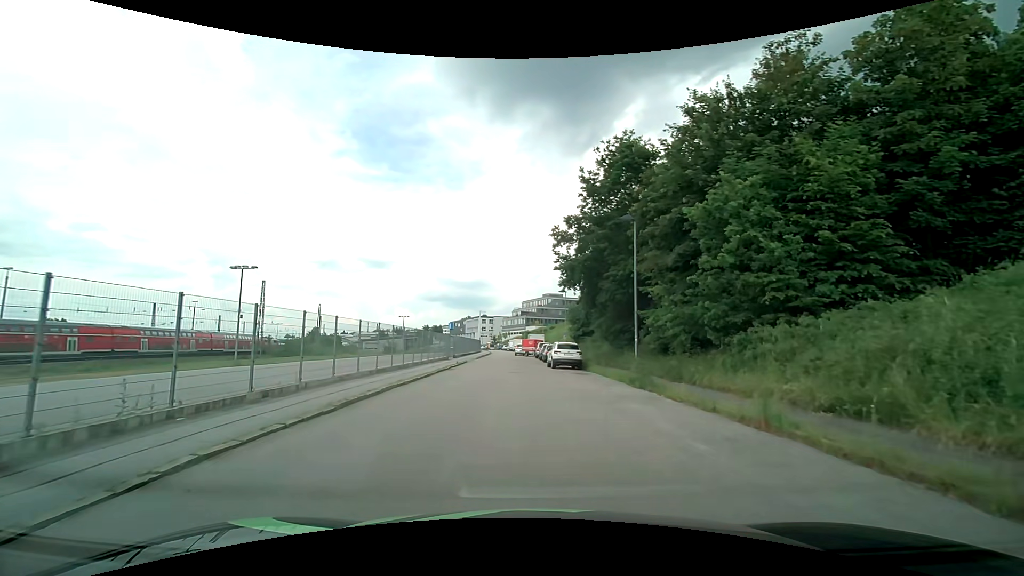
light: Day
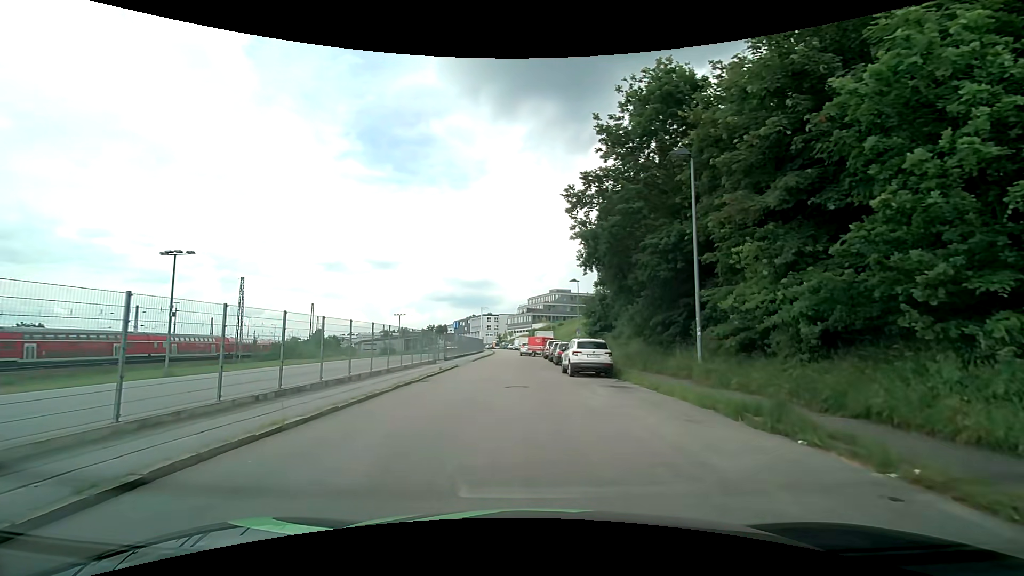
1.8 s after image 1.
(-0.2, +8.7) m; -2°
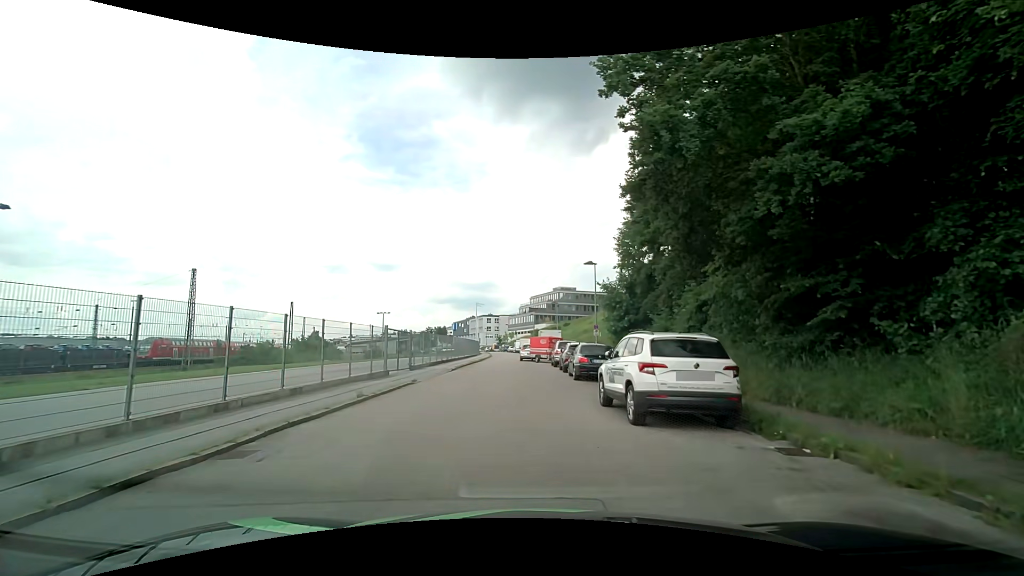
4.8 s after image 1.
(-0.1, +12.2) m; -1°
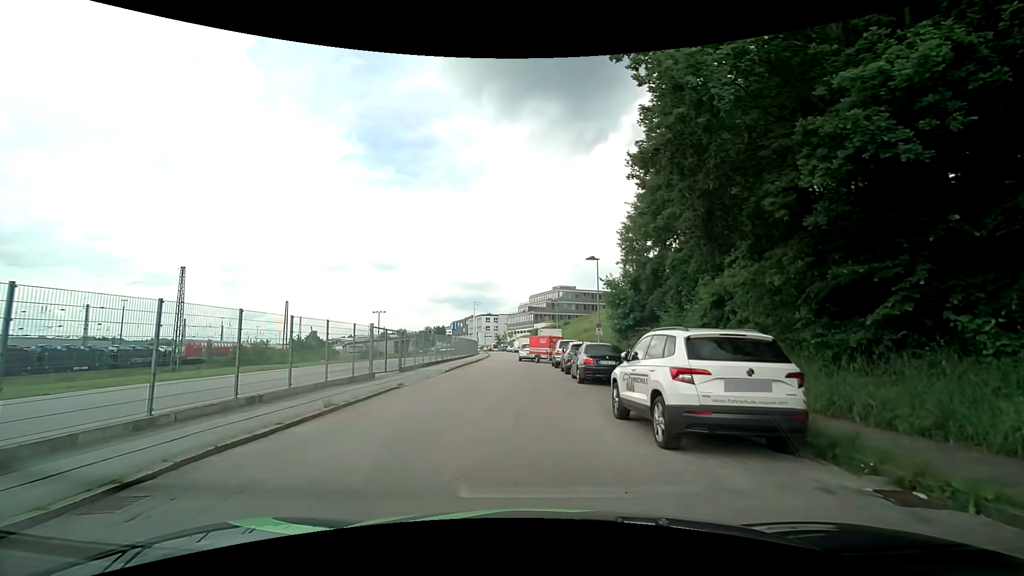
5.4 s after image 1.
(0.0, +2.0) m; +1°
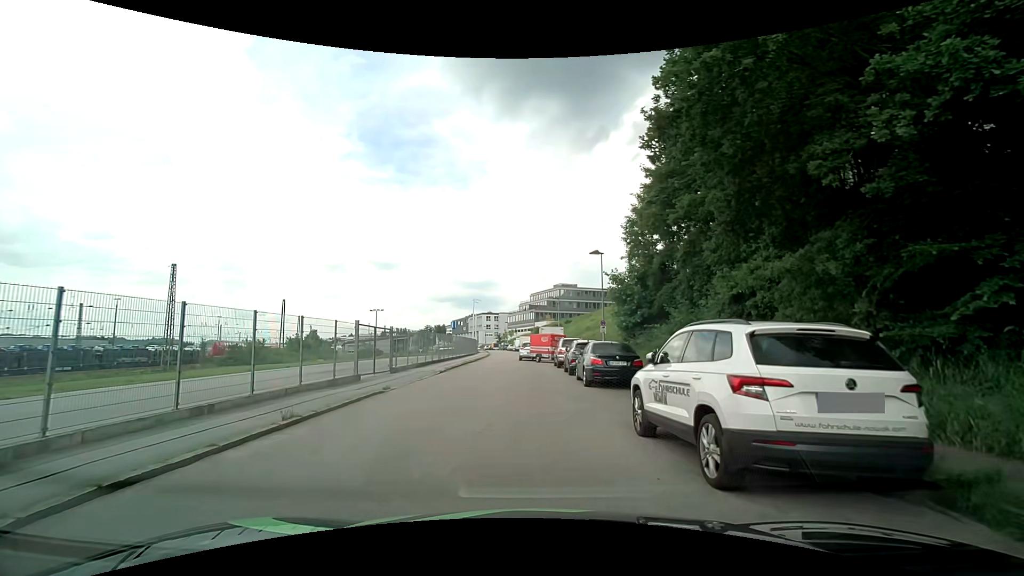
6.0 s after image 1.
(0.0, +1.8) m; +1°
